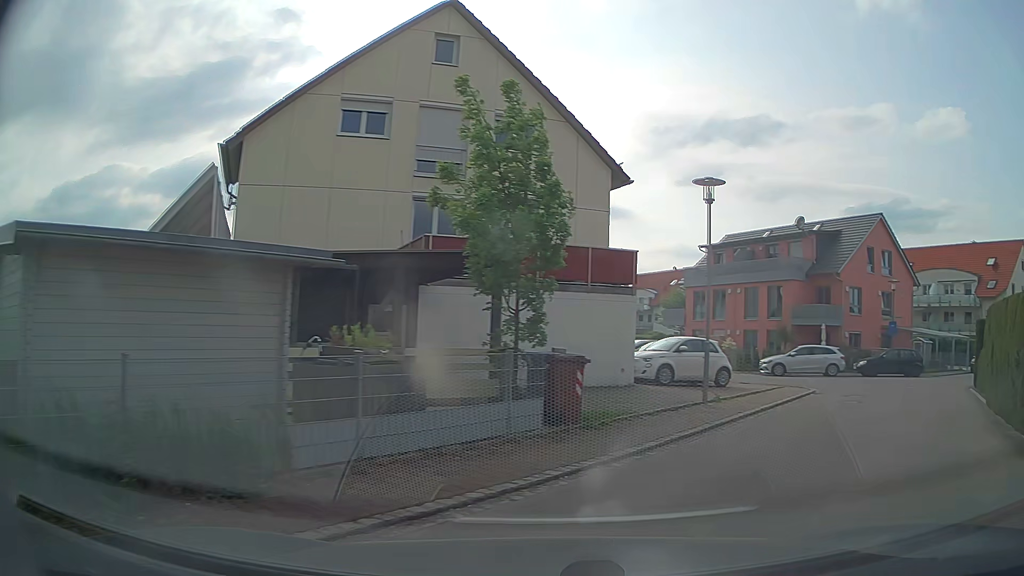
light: Day
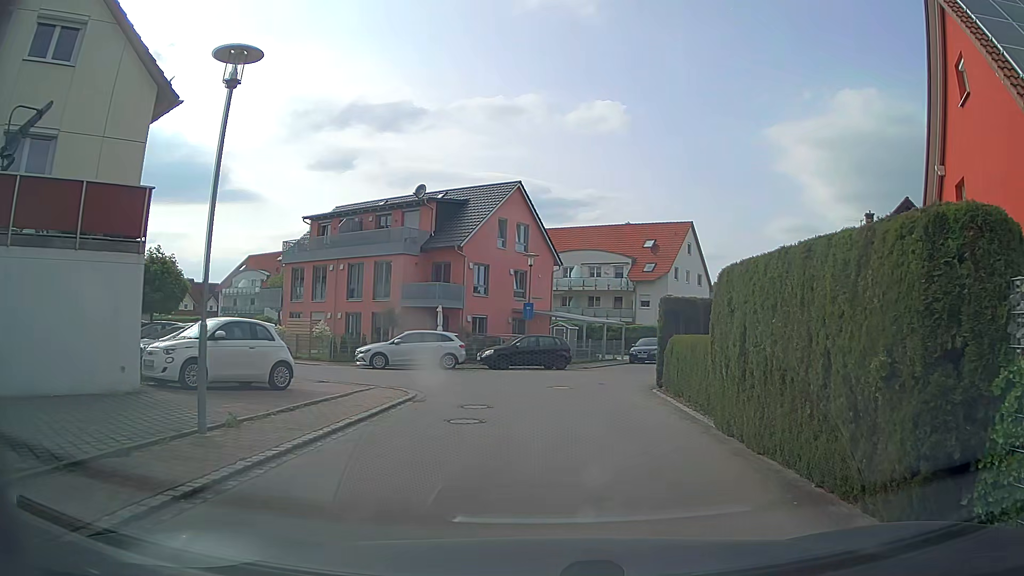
(+2.3, +6.3) m; +33°
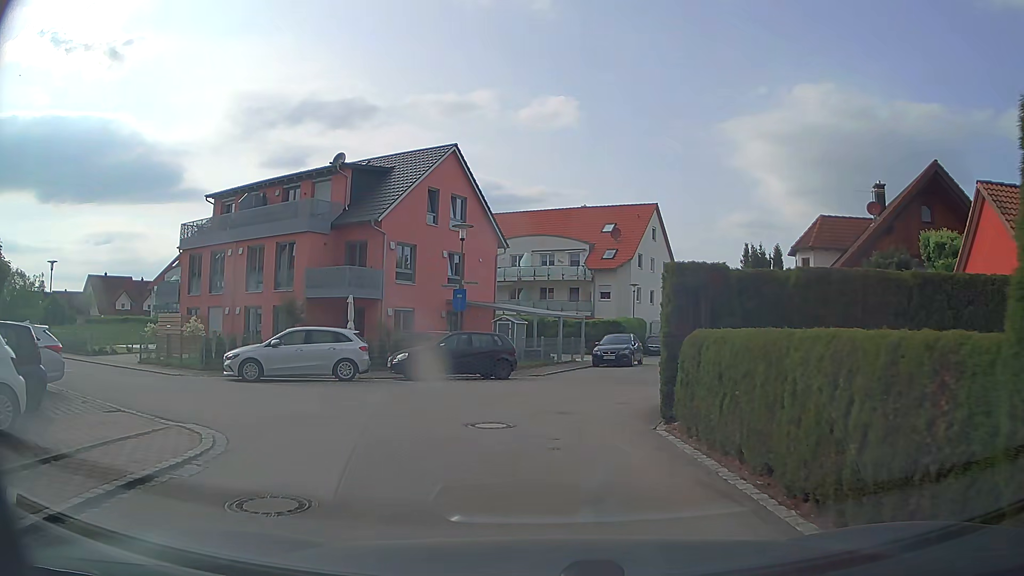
(+0.3, +7.7) m; +4°
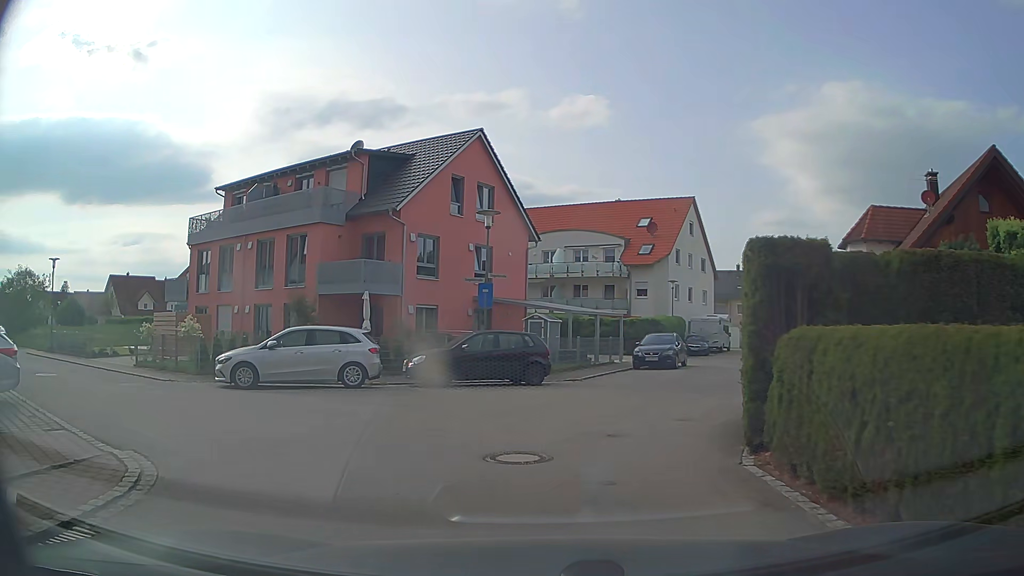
(-0.1, +2.6) m; -3°
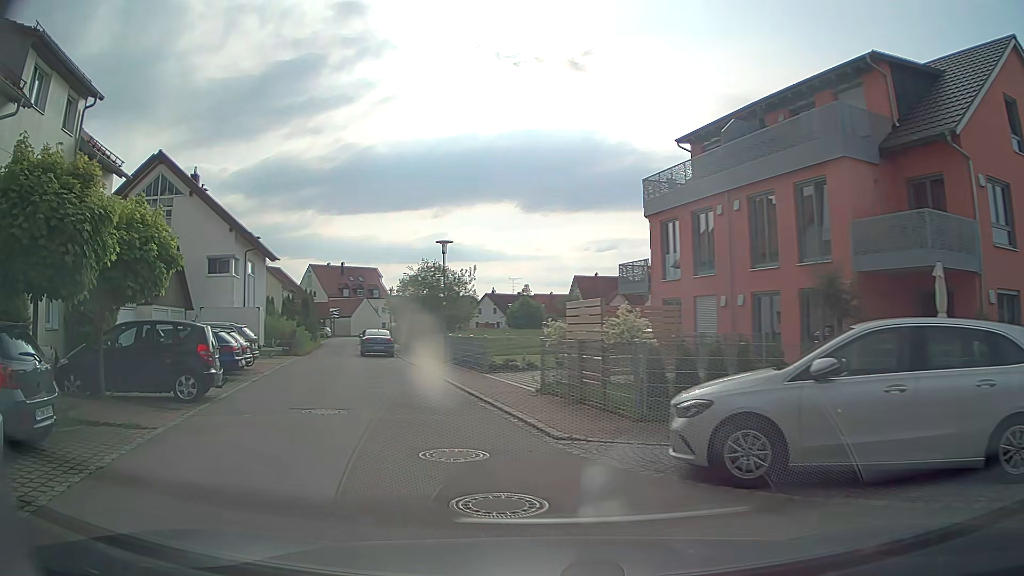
(-3.6, +10.1) m; -42°
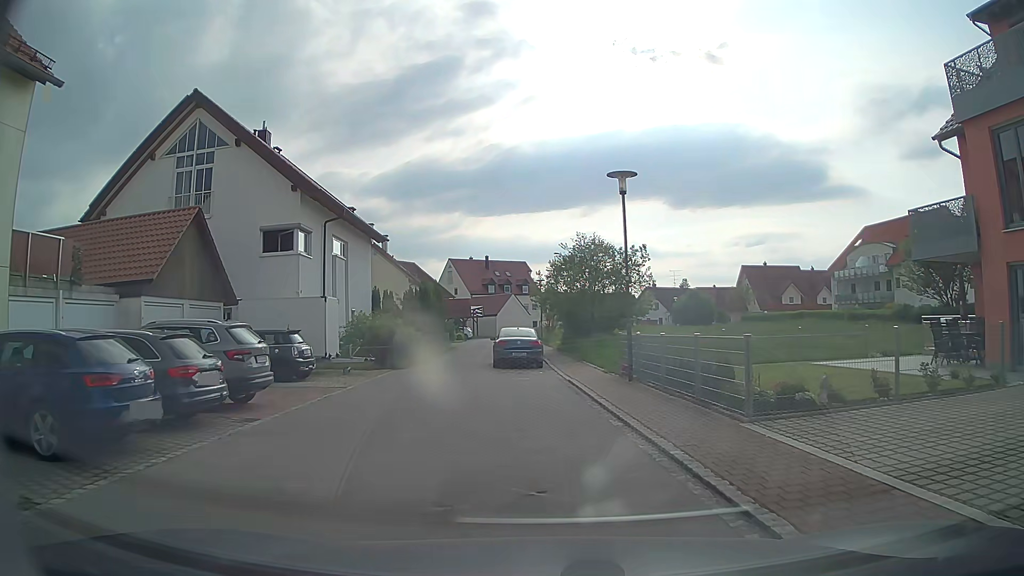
(-2.1, +11.9) m; -13°
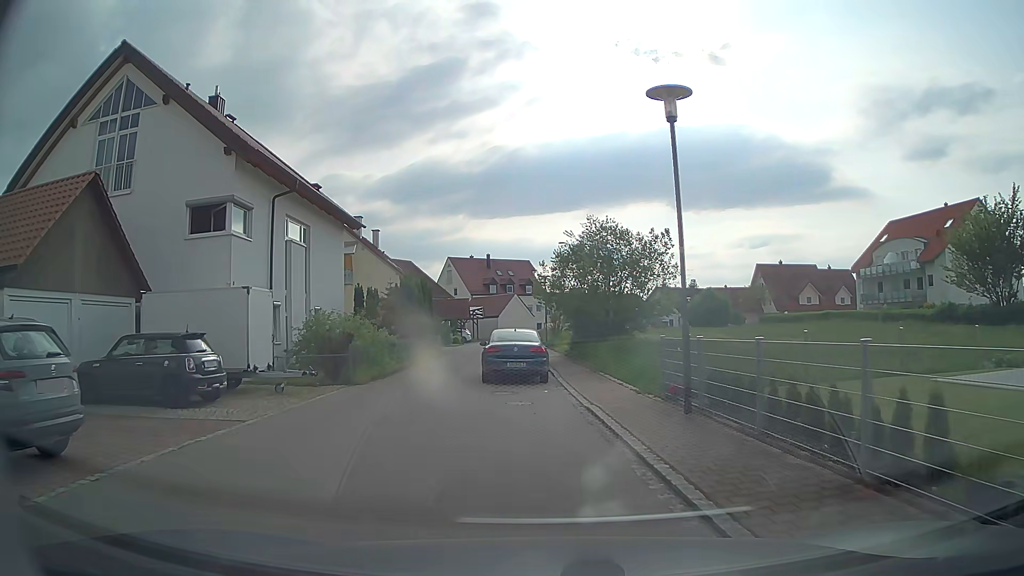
(0.0, +6.0) m; 0°
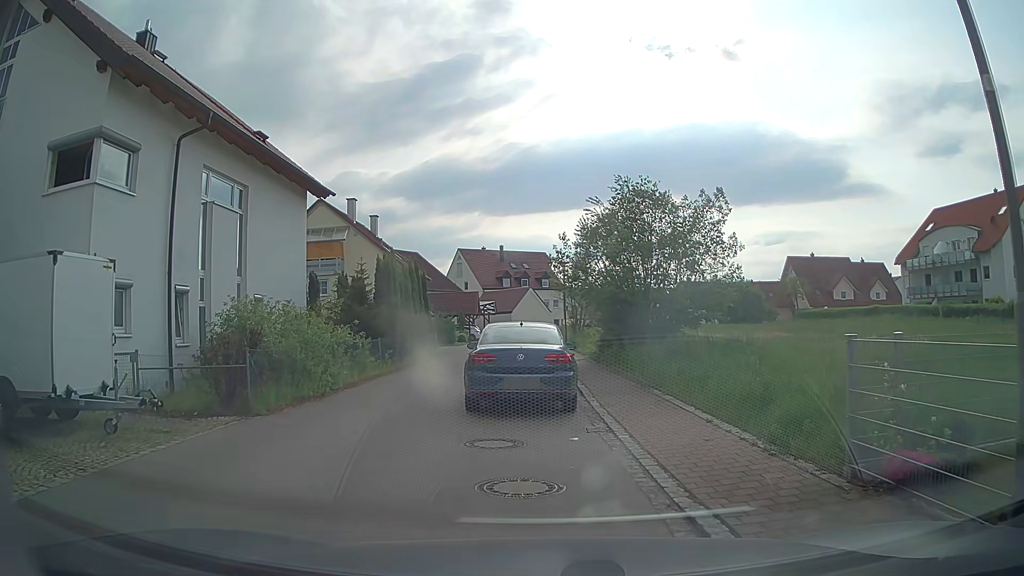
(-0.1, +7.2) m; -1°
